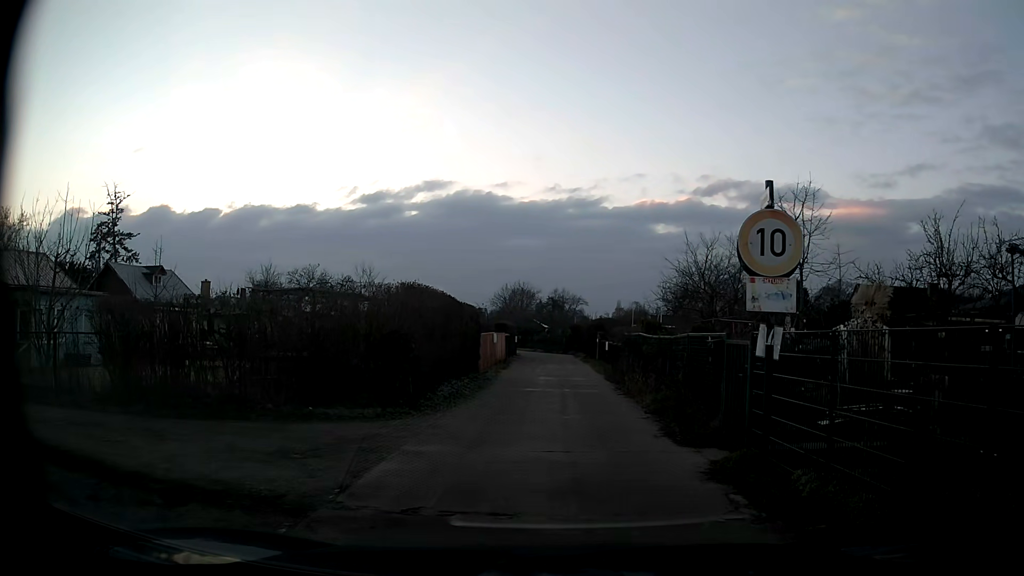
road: residential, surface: asphalt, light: Day
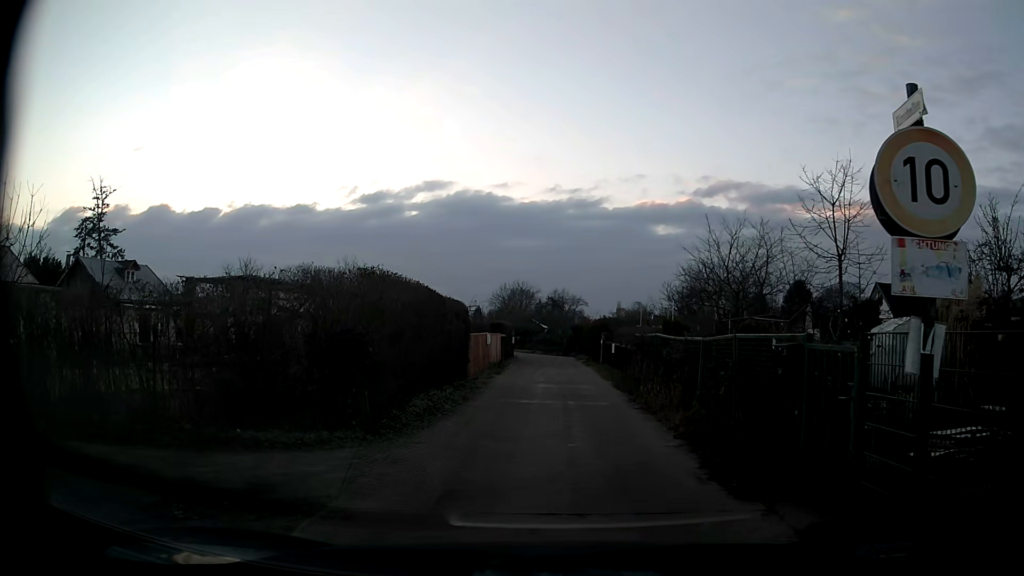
(0.0, +2.7) m; +1°
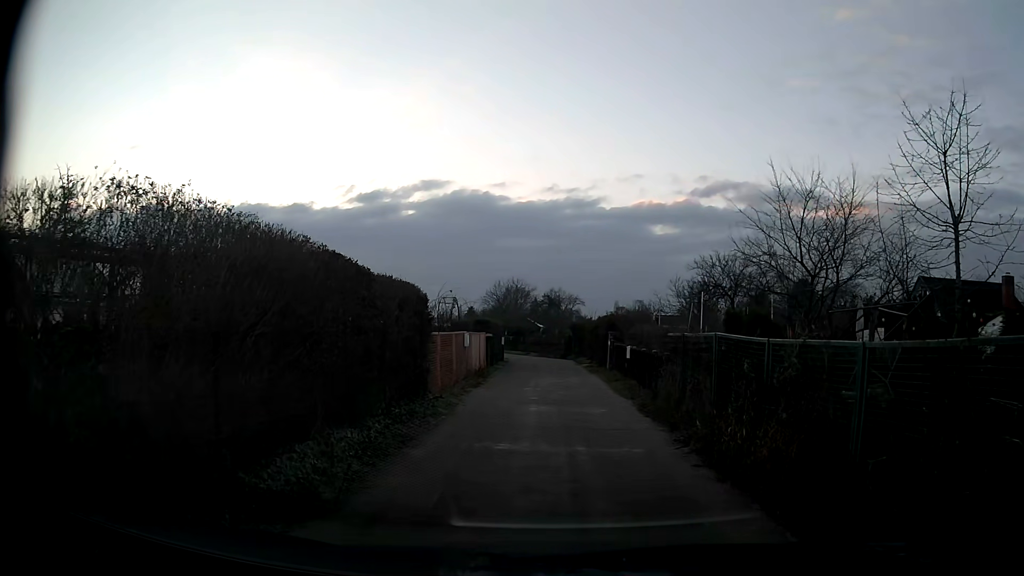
(0.0, +5.4) m; +1°
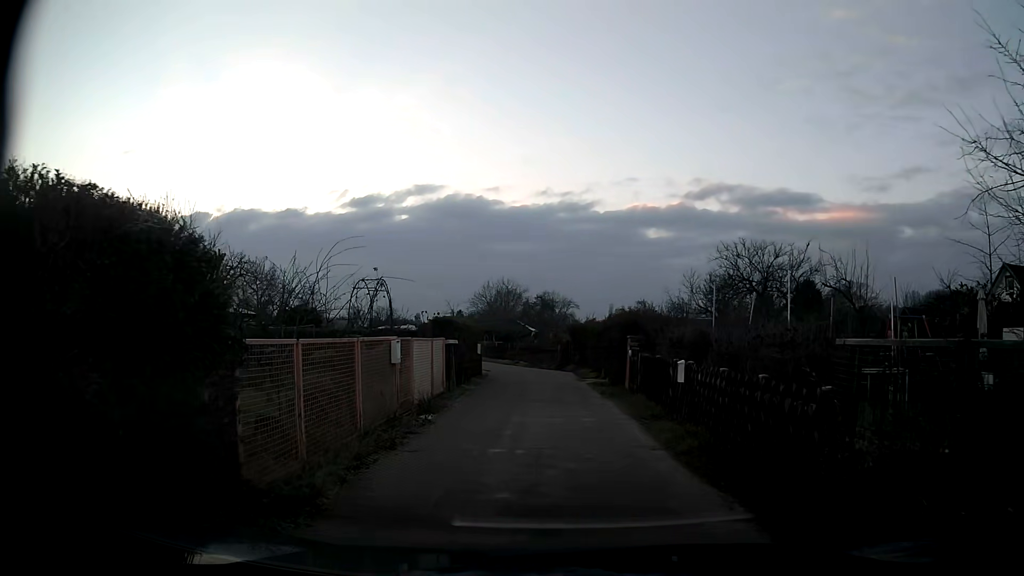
(0.0, +8.0) m; 0°
